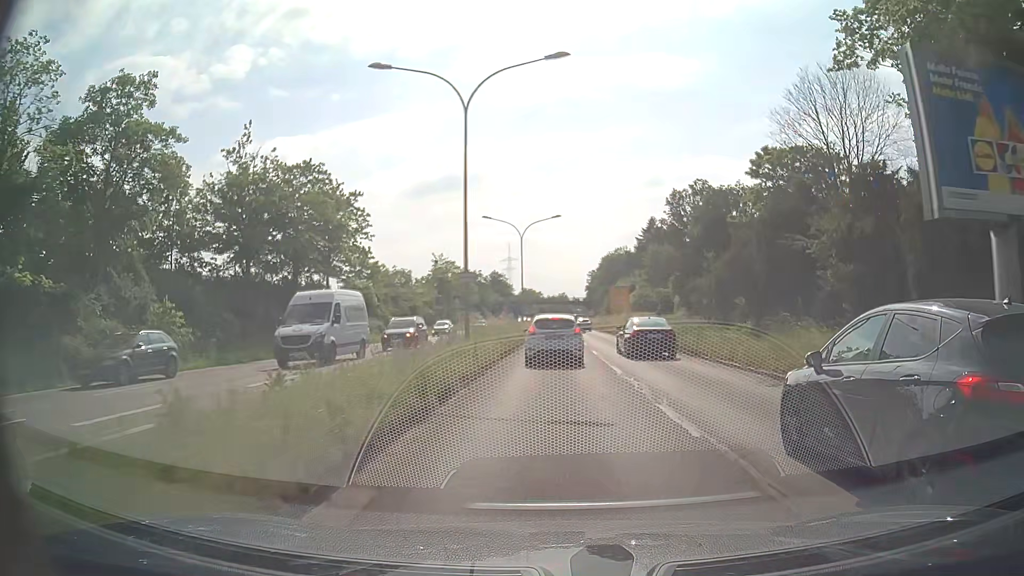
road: primary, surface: asphalt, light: Day
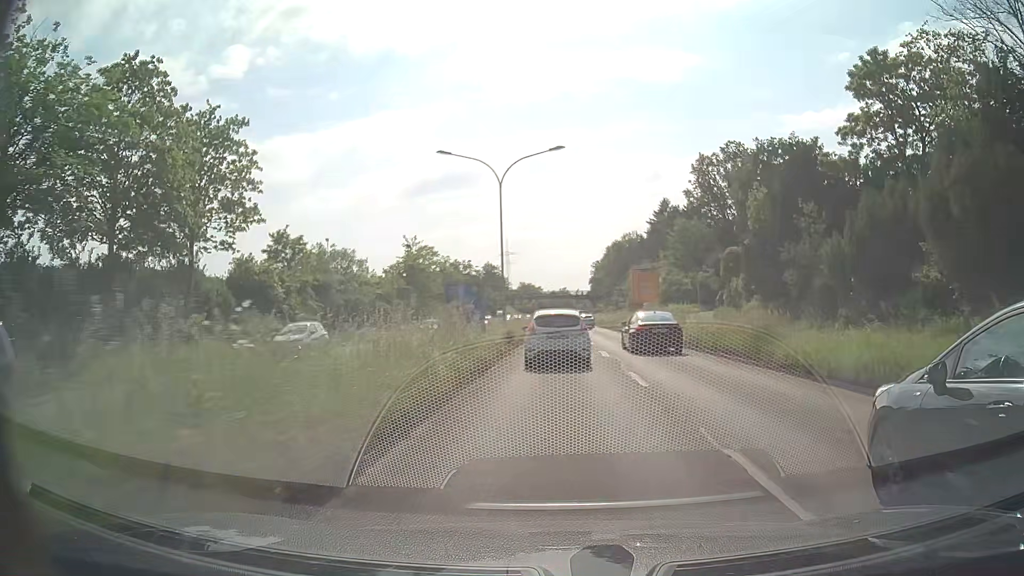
(+0.1, +22.0) m; 0°
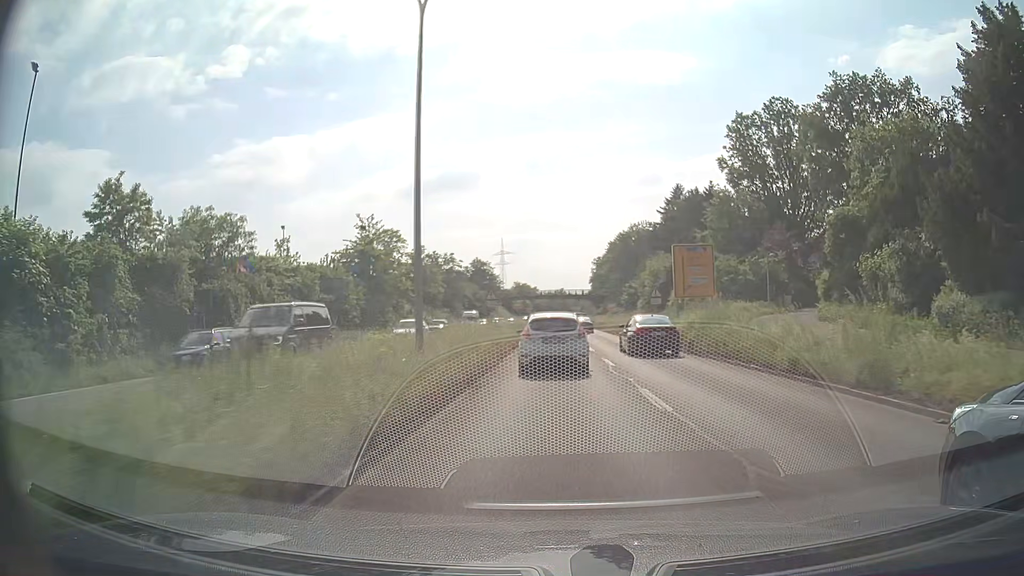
(0.0, +21.0) m; 0°
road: trunk
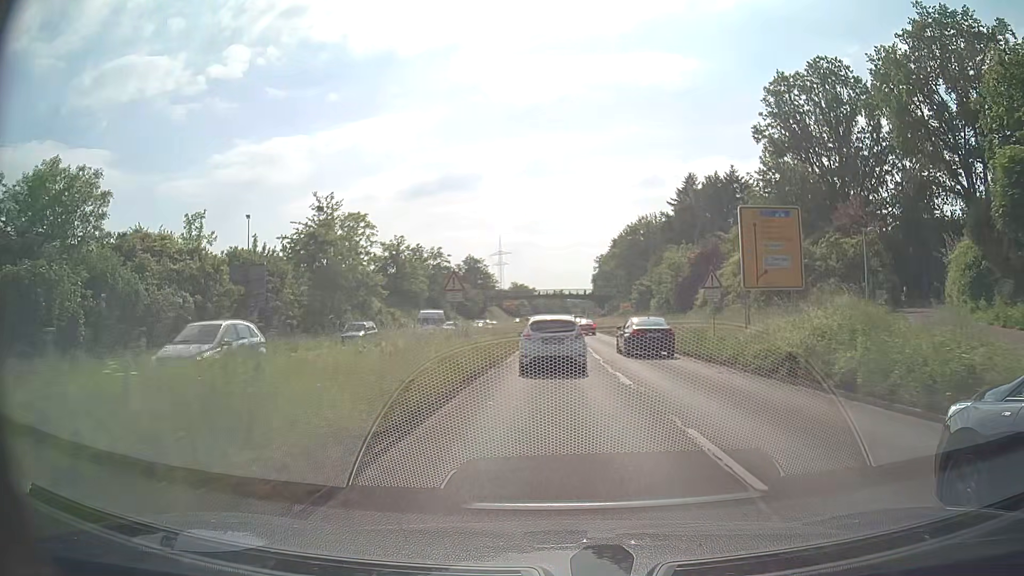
(0.0, +13.5) m; 0°
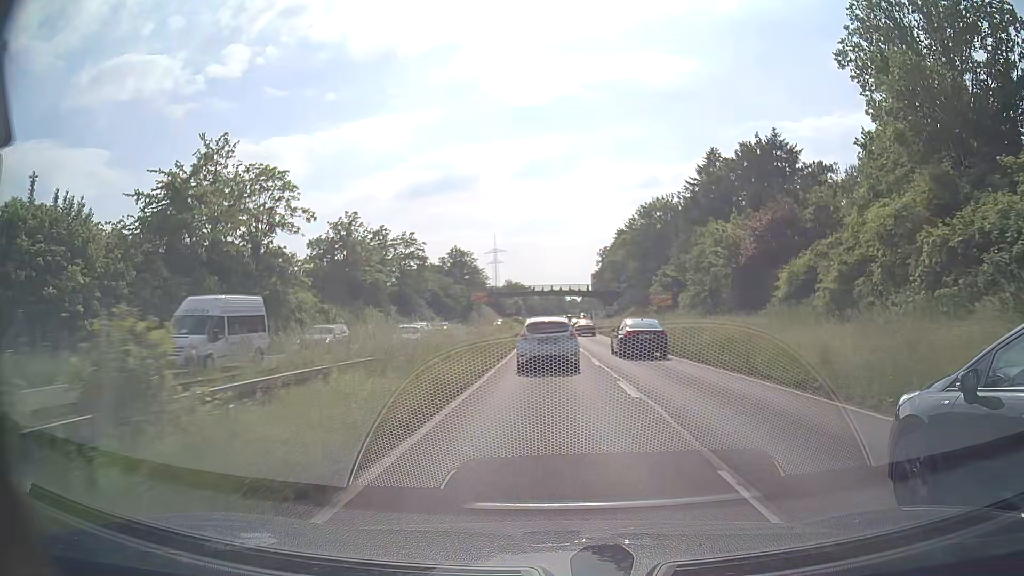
(+0.1, +20.4) m; +1°
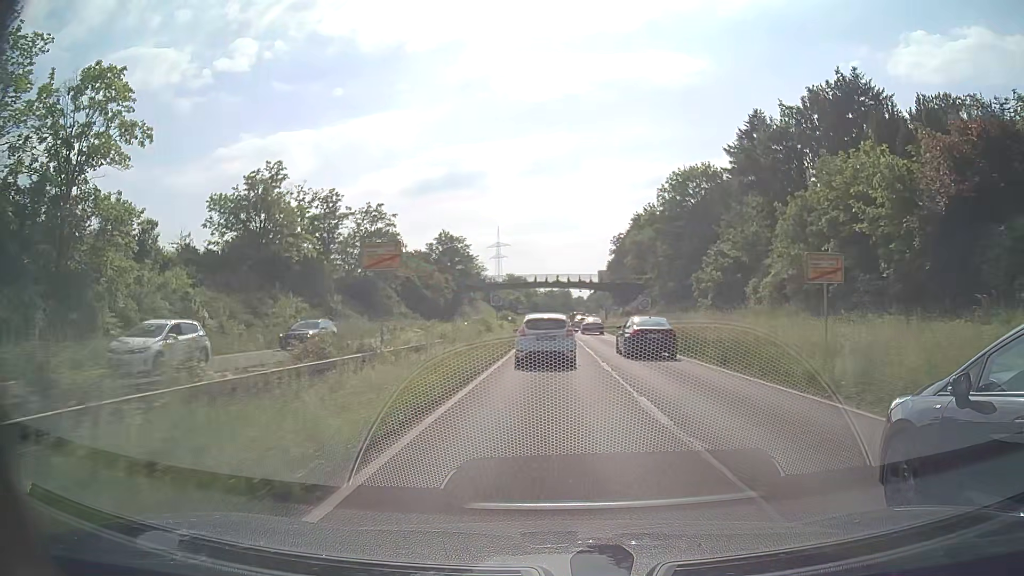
(-0.2, +21.2) m; -1°
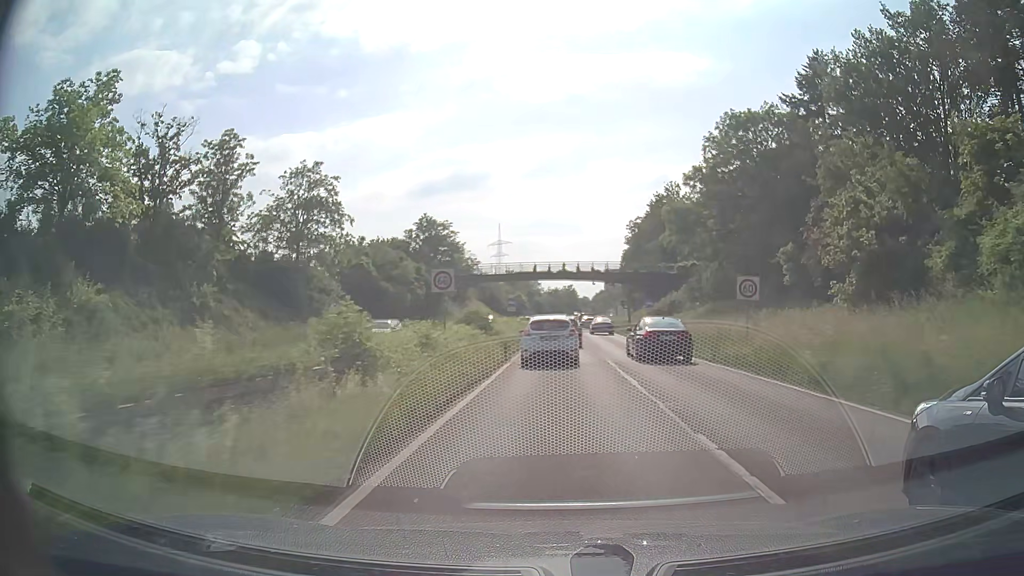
(-0.1, +21.8) m; 0°
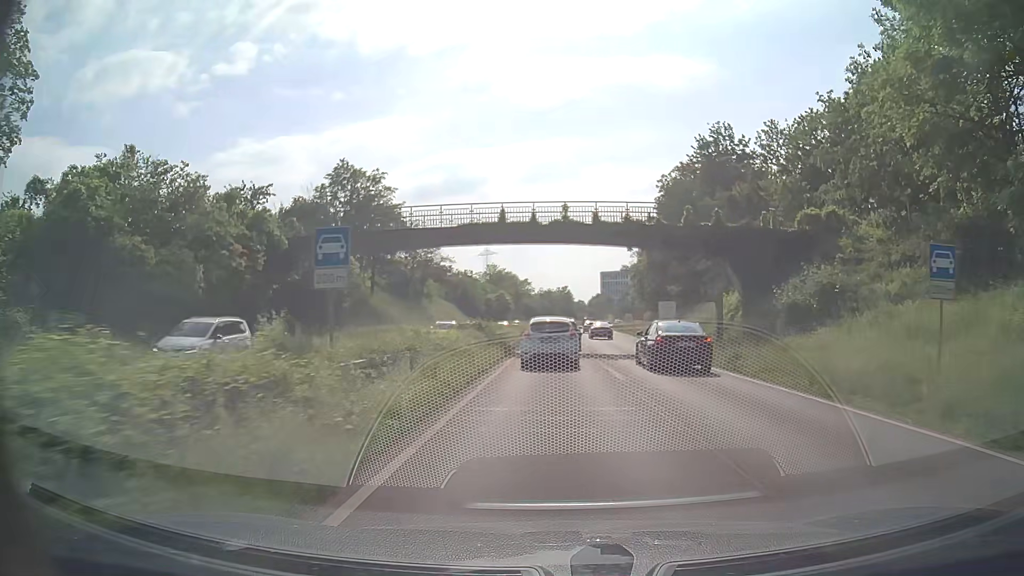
(+0.1, +38.2) m; 0°
(0, +10) (0, +20) (0, +30) (0, +40) (+1, +50) (+1, +60) (+1, +70) (+1, +80) (+2, +90) (+2, +100) m
